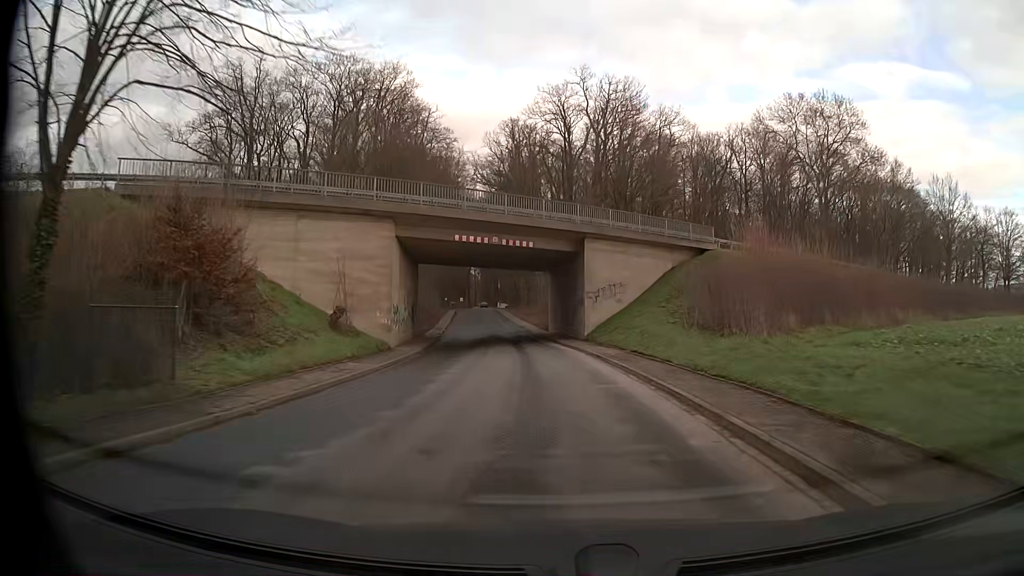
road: unclassified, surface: asphalt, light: Day
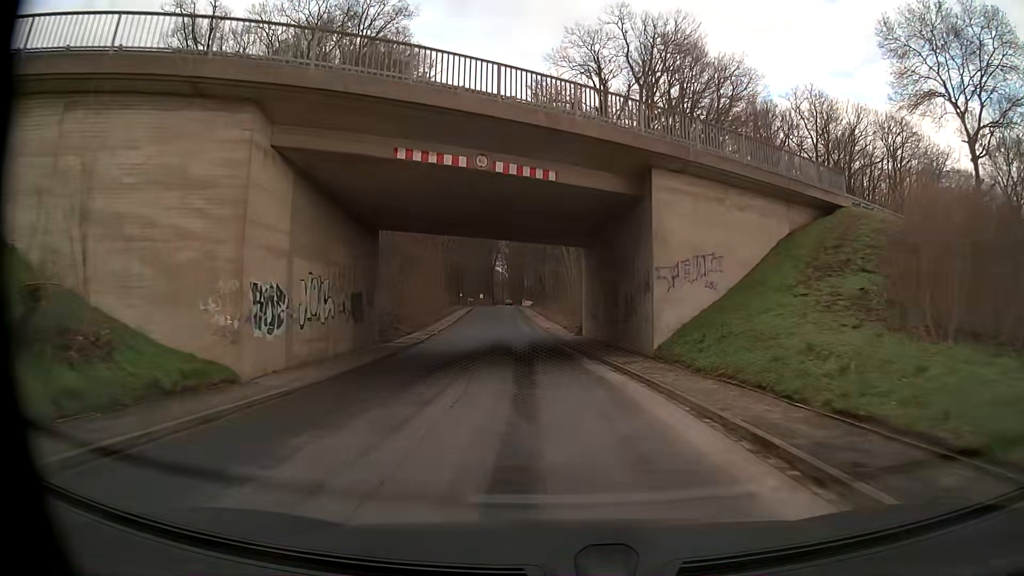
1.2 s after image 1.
(-0.3, +16.1) m; -3°
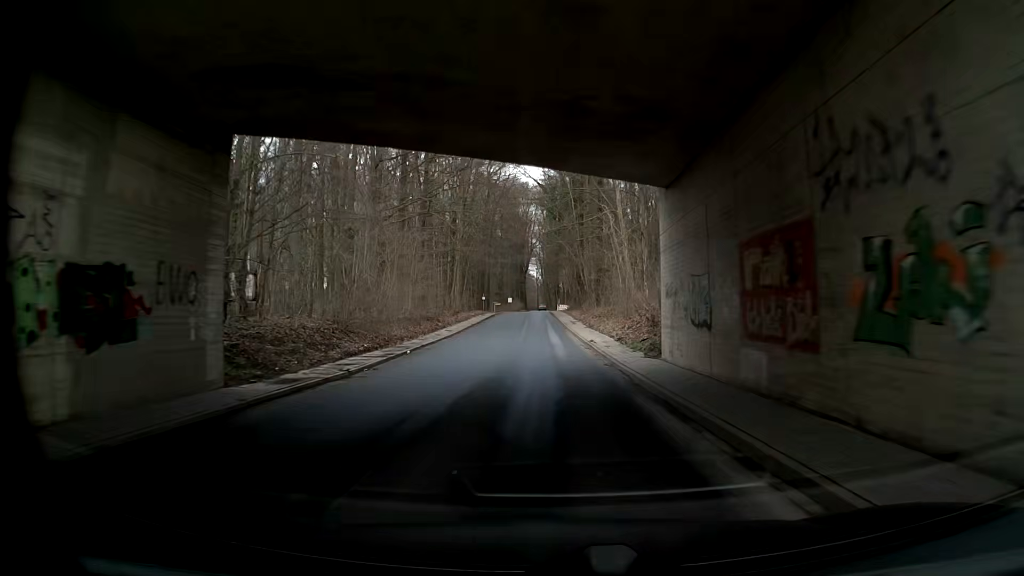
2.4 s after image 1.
(-0.3, +16.0) m; -3°
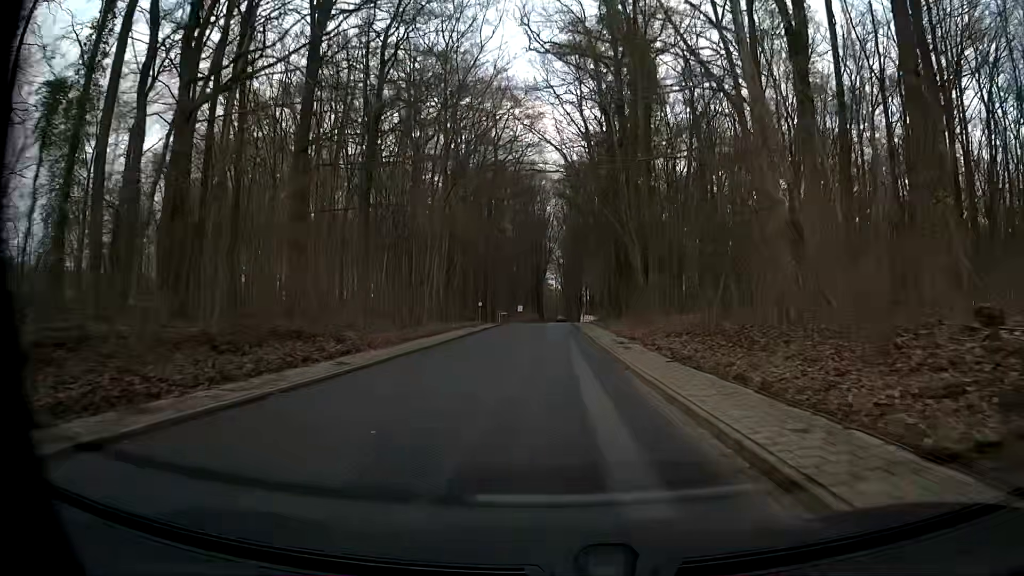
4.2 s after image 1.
(-0.7, +24.0) m; 0°
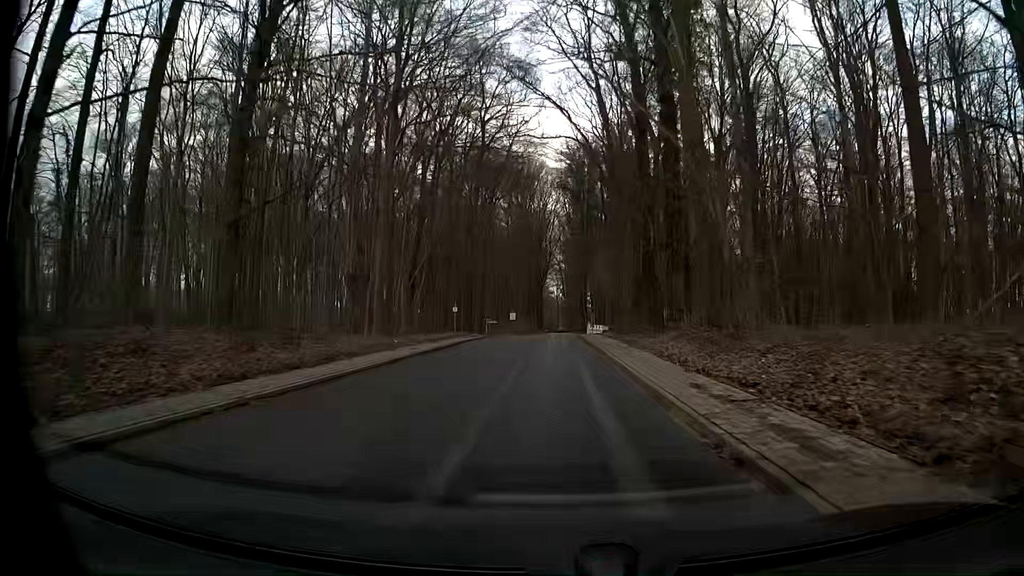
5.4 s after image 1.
(-0.5, +15.9) m; -2°
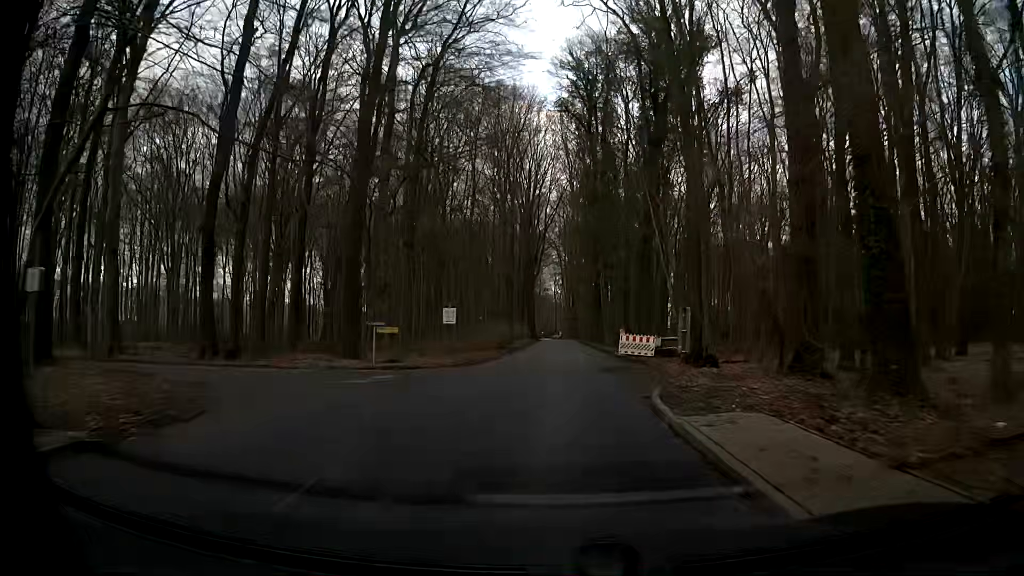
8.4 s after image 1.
(+0.1, +39.1) m; +4°
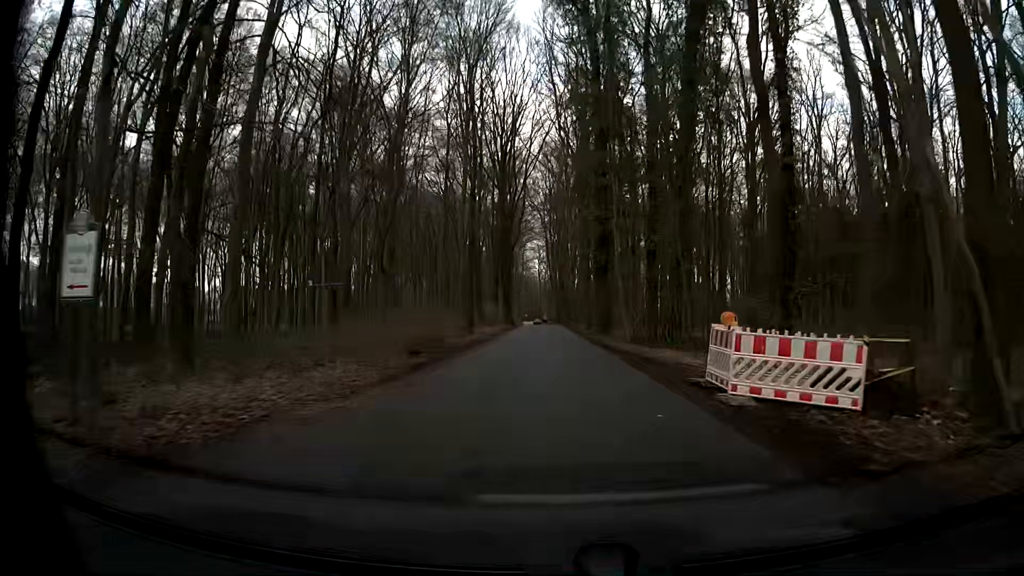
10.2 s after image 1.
(-0.9, +23.2) m; -1°
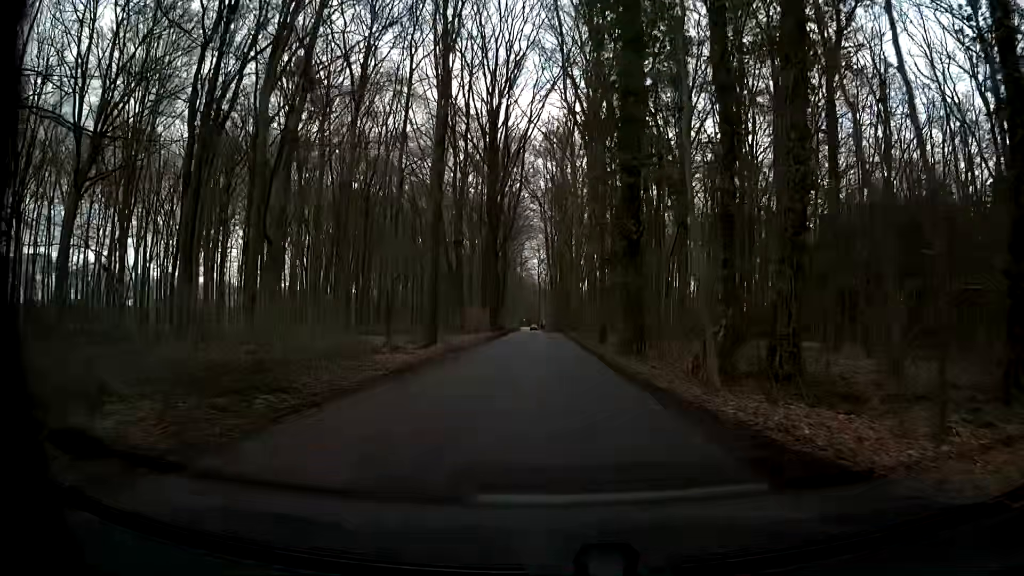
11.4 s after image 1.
(-0.2, +15.5) m; -2°
(0, +10) (0, +20) (0, +30) (0, +40) (0, +50) (0, +60) (0, +70) (0, +80) (-1, +90) (-1, +100) m
